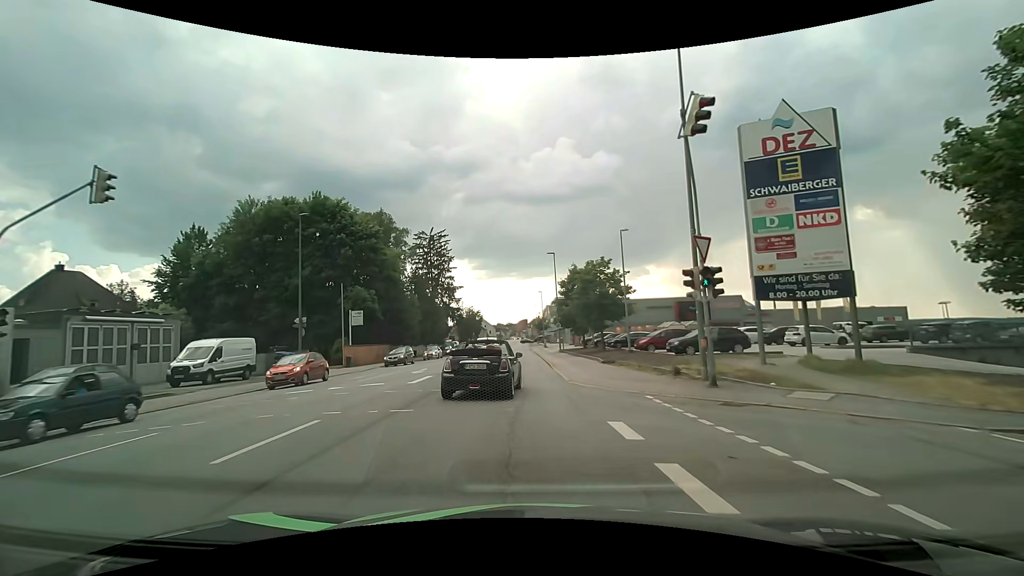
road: tertiary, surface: asphalt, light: Day
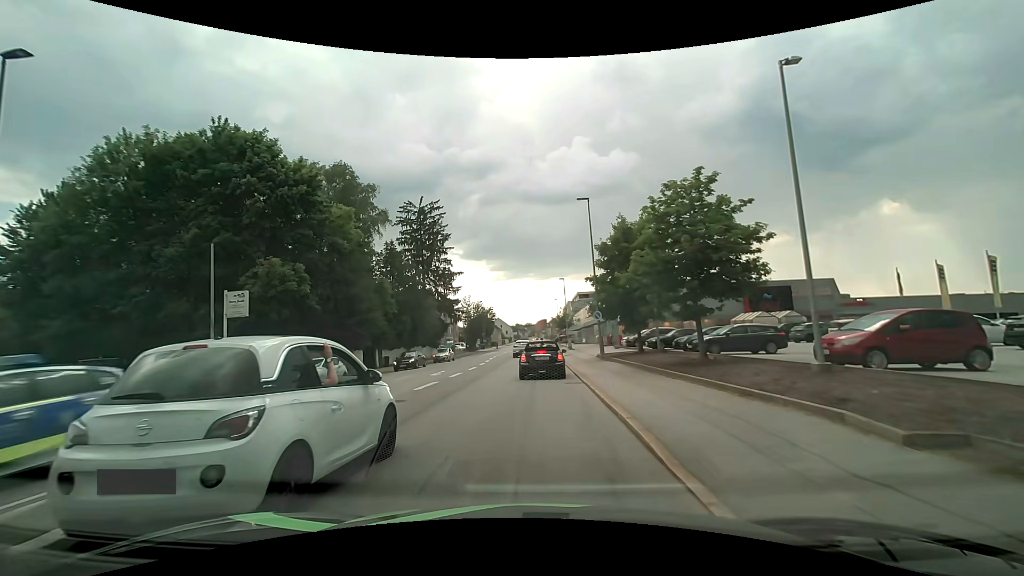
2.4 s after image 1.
(-0.1, +19.7) m; -2°
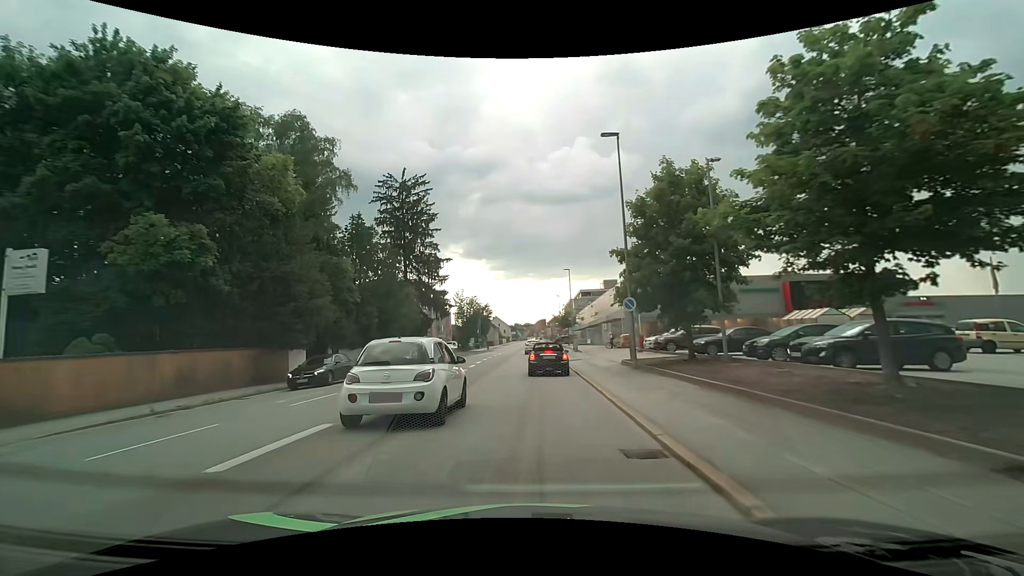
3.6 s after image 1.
(-0.1, +10.1) m; 0°
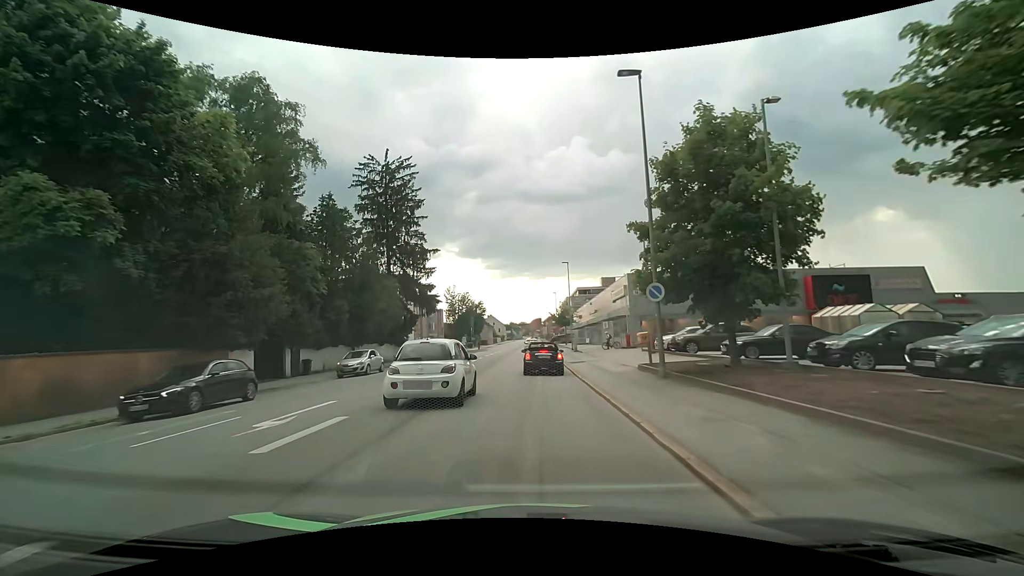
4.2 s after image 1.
(0.0, +5.1) m; 0°
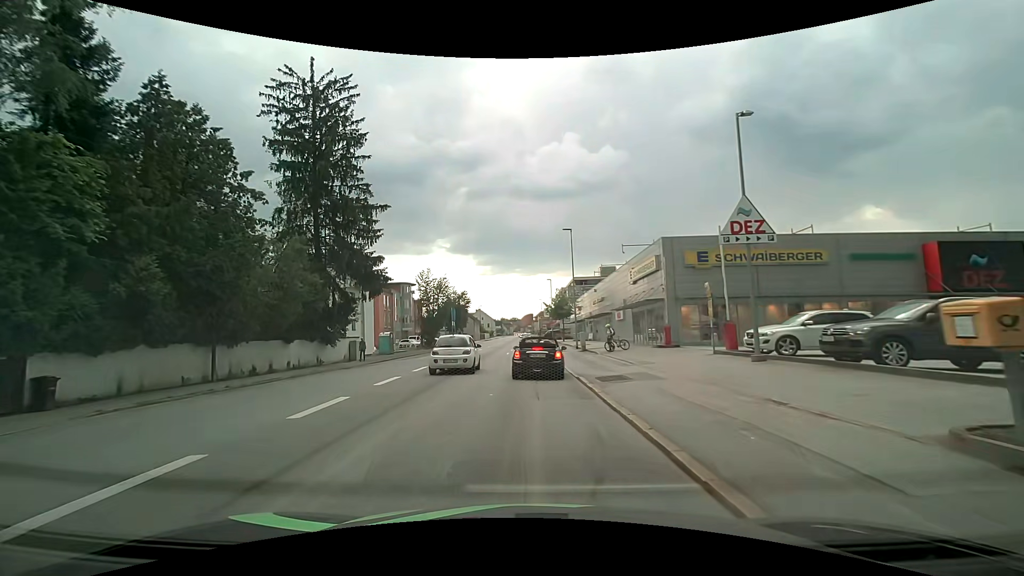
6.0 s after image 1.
(+0.2, +15.7) m; +1°
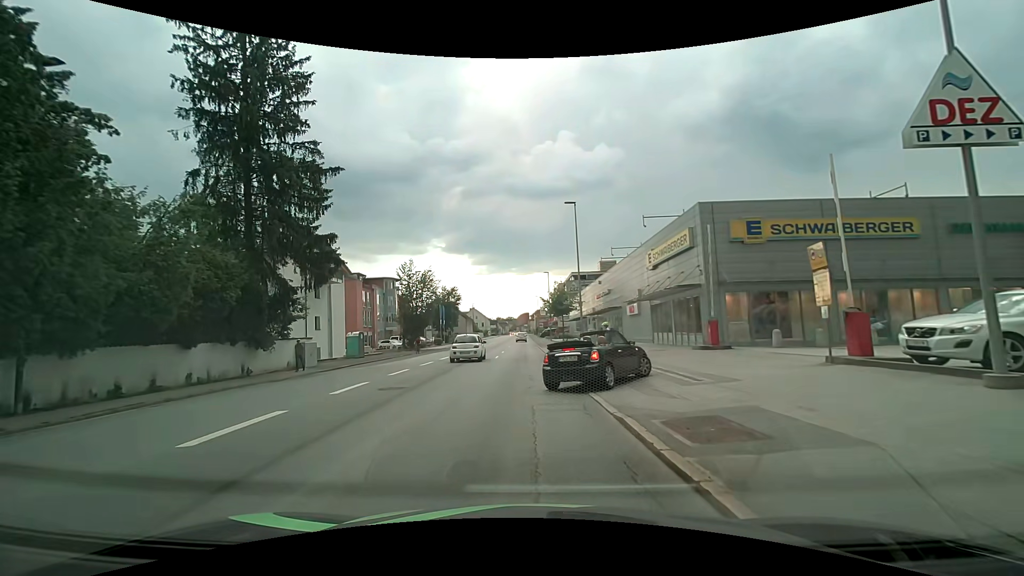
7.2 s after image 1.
(+0.1, +7.7) m; +1°
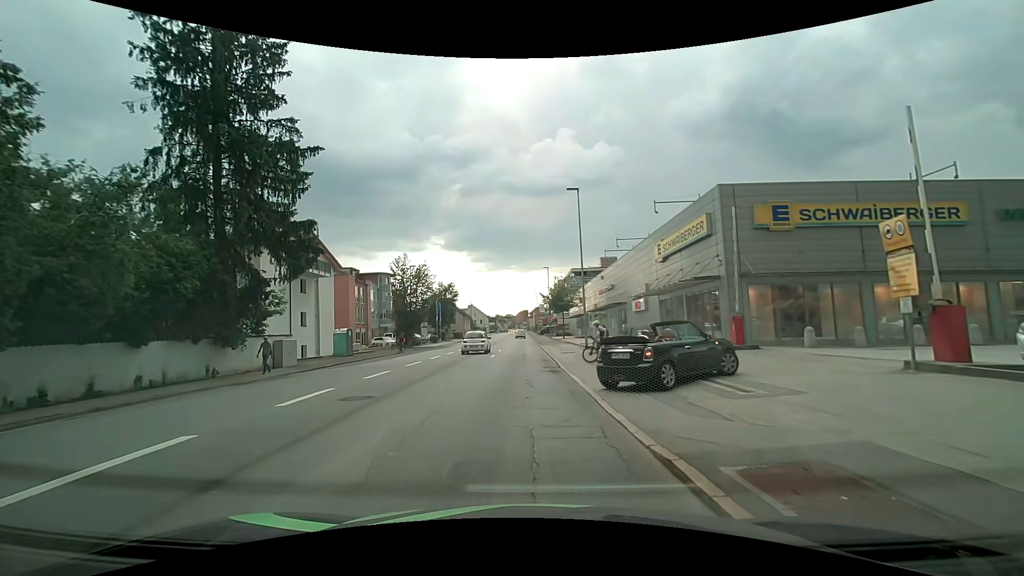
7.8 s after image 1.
(0.0, +2.5) m; 0°
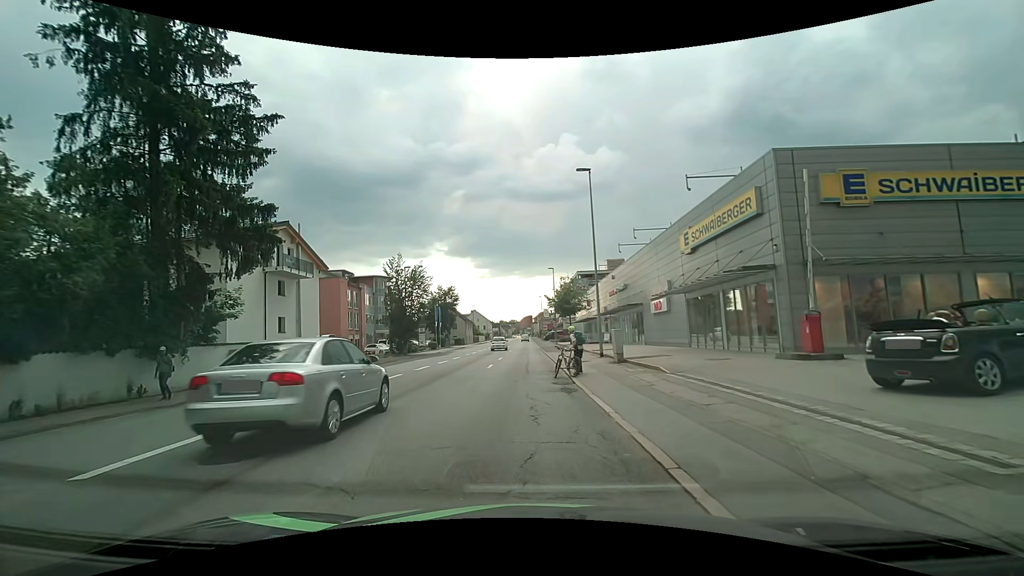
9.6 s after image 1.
(0.0, +4.5) m; -1°
(0, +10) (-1, +20) (-2, +30) (-3, +40) (-3, +50) (-3, +60) (-2, +70) (-2, +80) (-2, +90) (-2, +100) m
